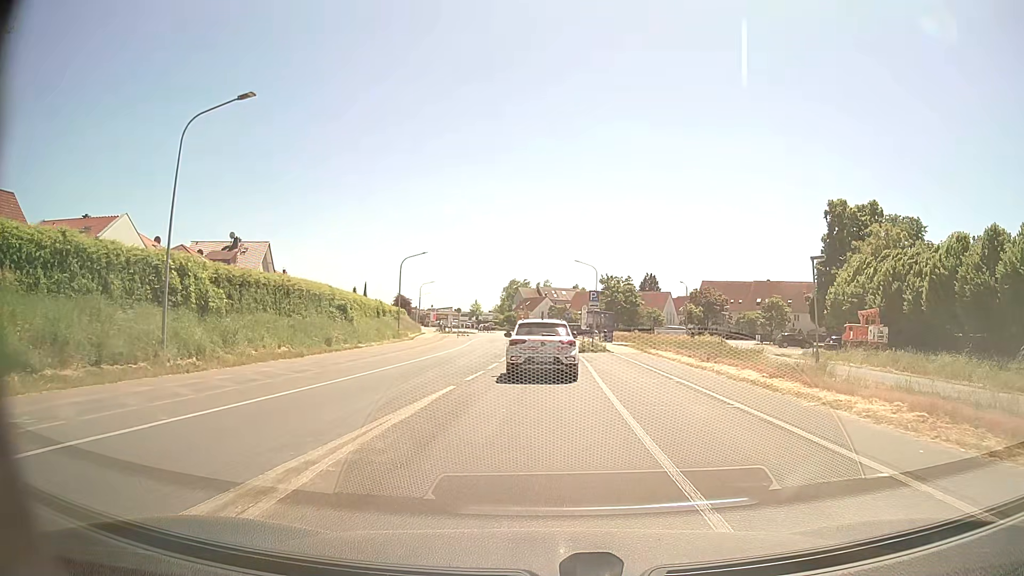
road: tertiary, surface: asphalt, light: Day
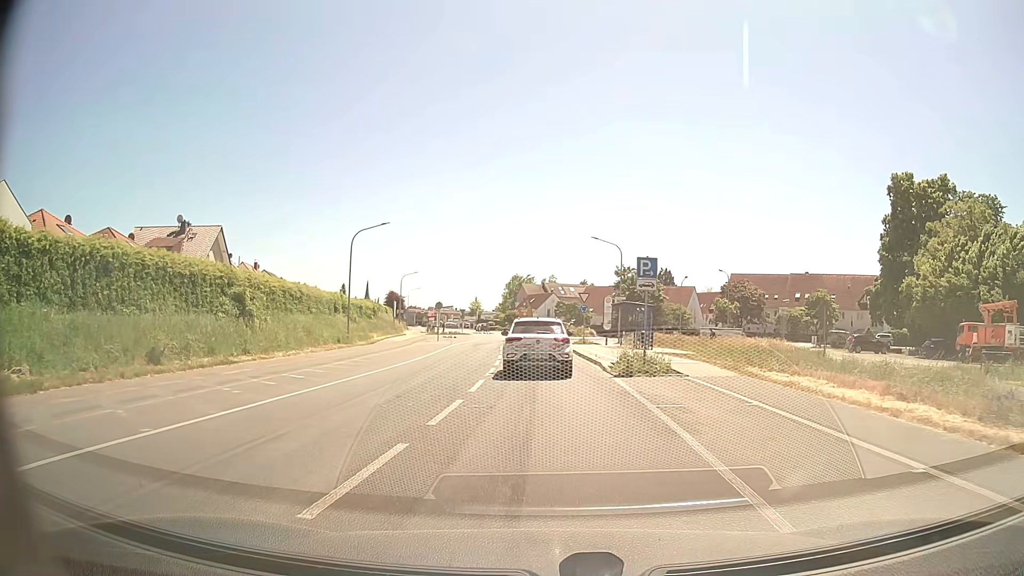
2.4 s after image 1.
(0.0, +17.3) m; 0°
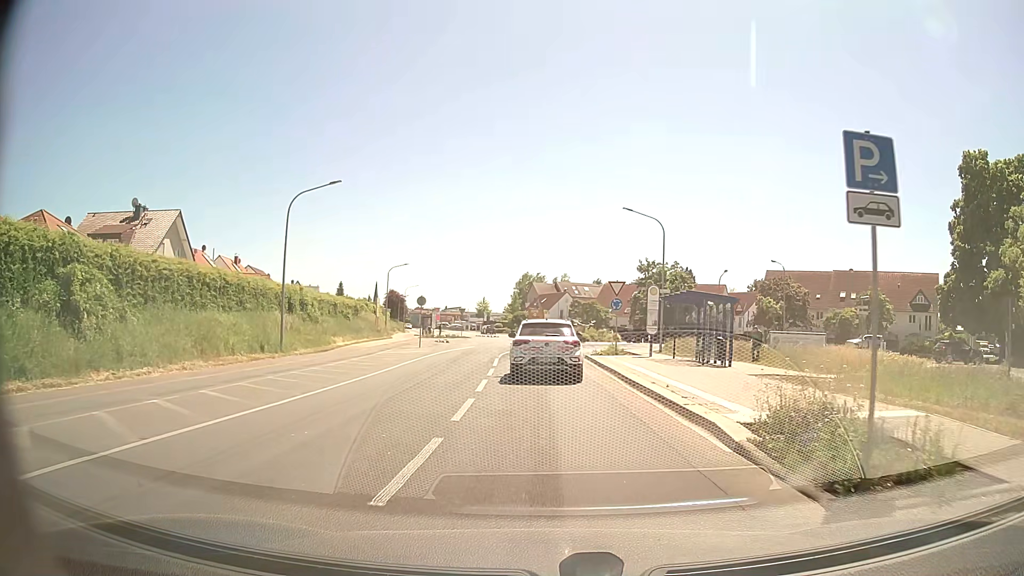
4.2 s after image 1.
(-0.1, +13.1) m; -1°
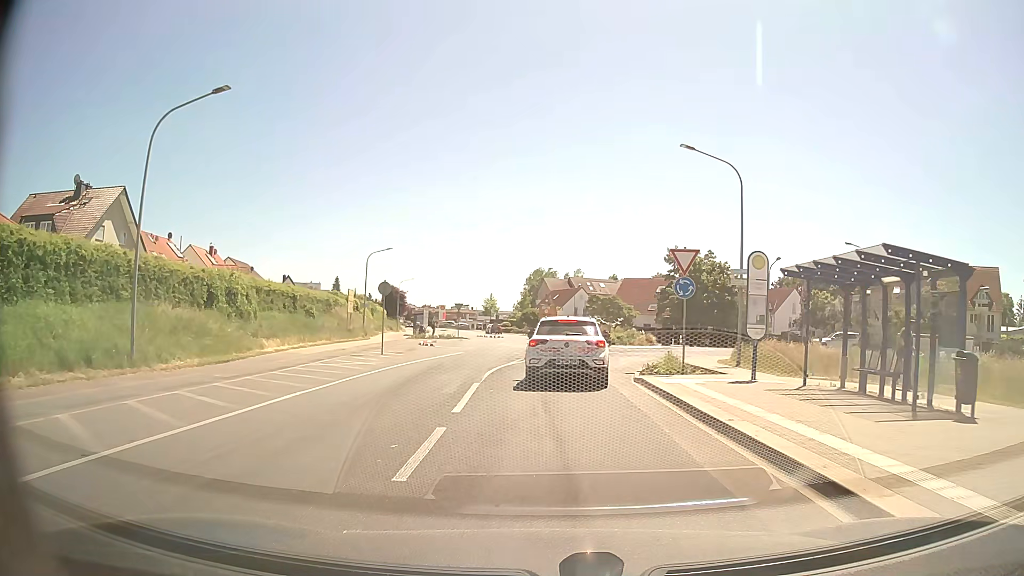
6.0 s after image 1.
(-0.1, +12.9) m; -1°
(0, +10) (+1, +20) (+3, +30) (+8, +38) (+14, +46) (+11, +56) (+4, +62) (-1, +71) (-5, +80) (-8, +90) m
